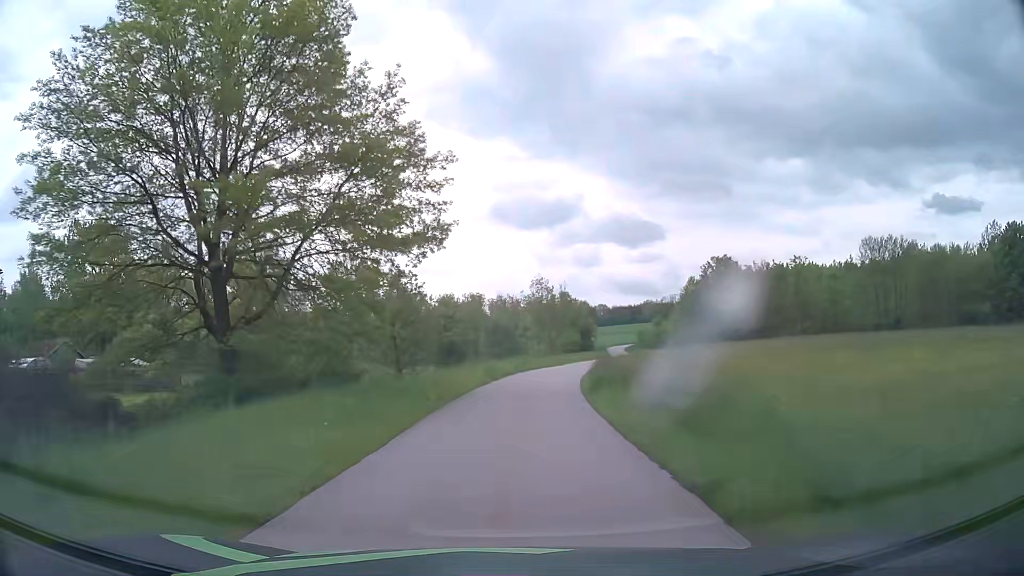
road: unclassified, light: Day
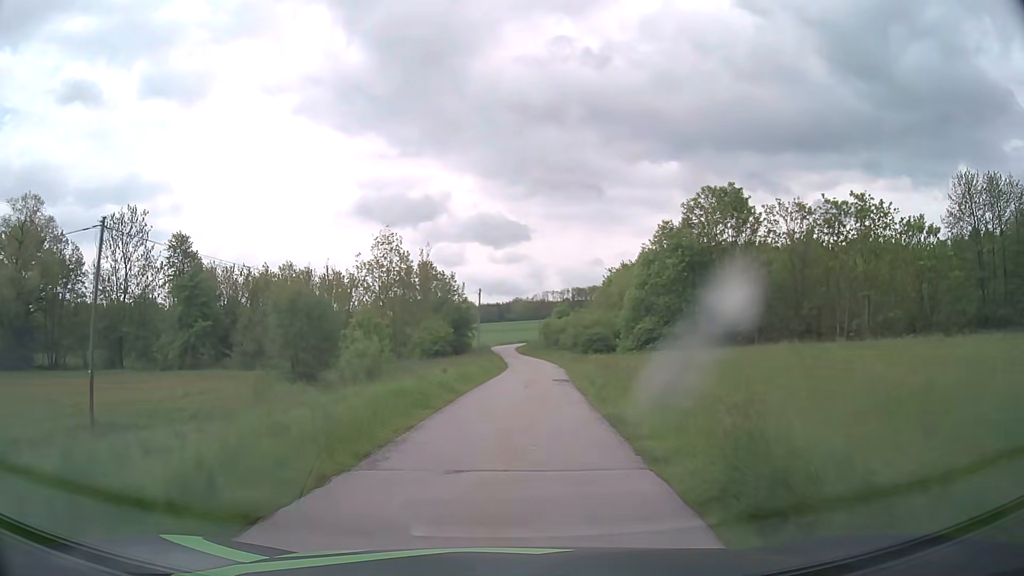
(+3.4, +41.3) m; +11°
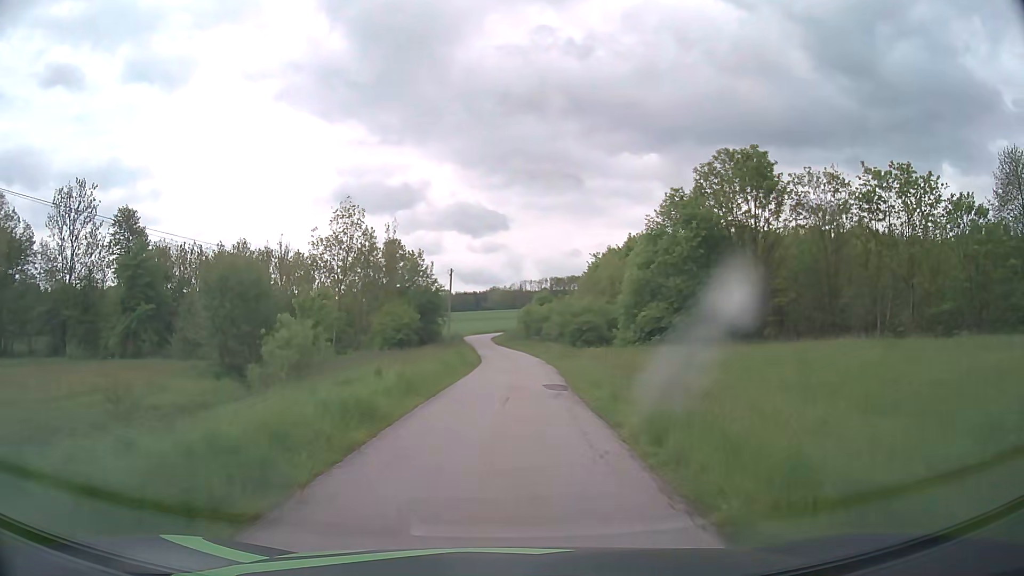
(+0.2, +8.3) m; +2°
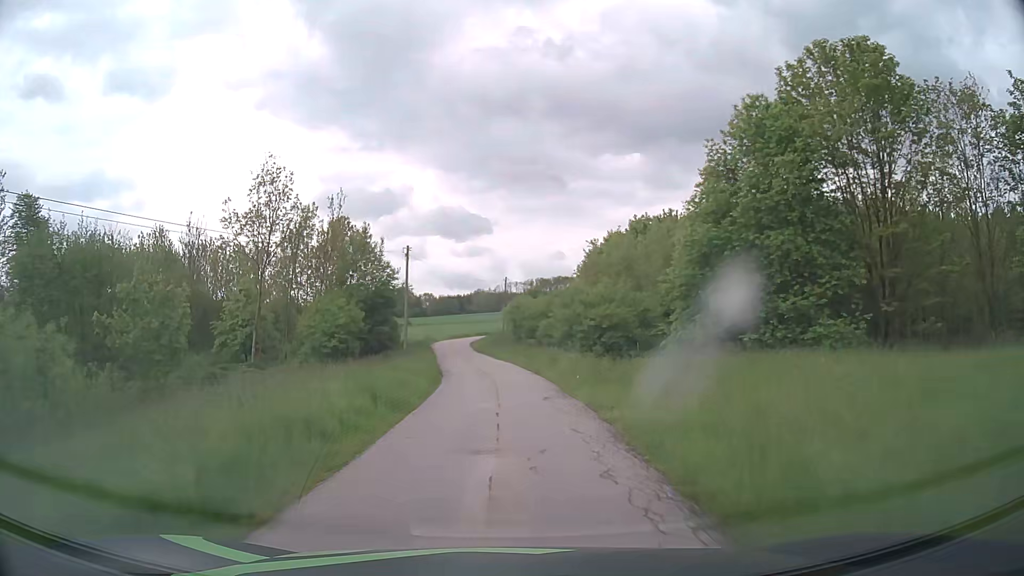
(+0.2, +15.9) m; +1°
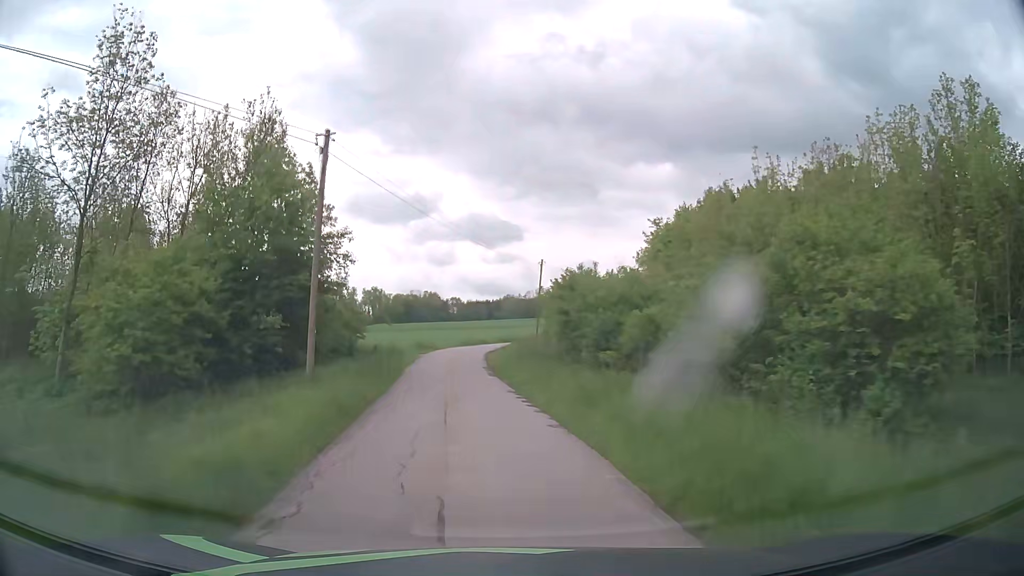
(-0.2, +22.2) m; -2°
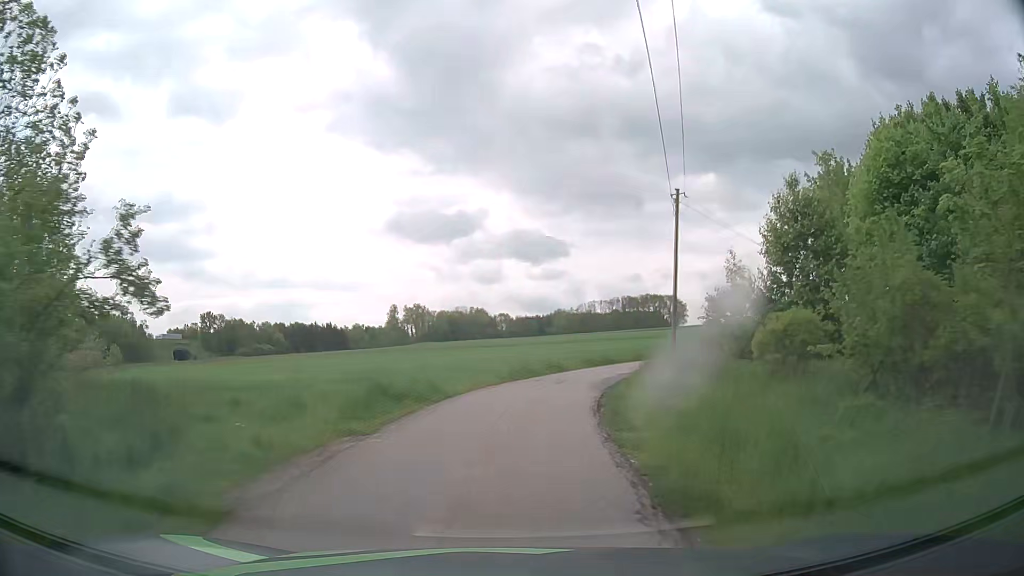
(-1.8, +28.2) m; -4°
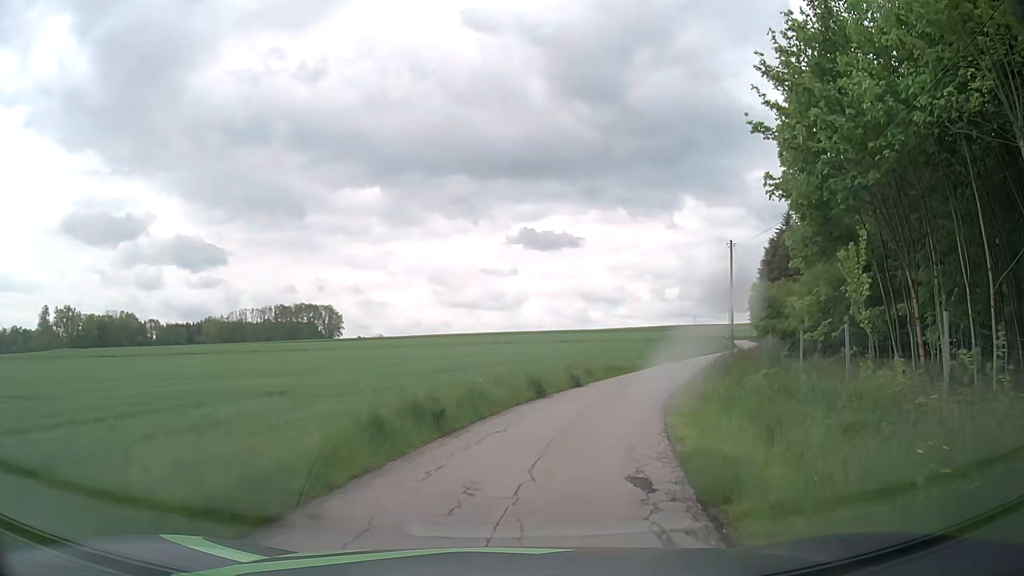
(+6.5, +32.4) m; +29°
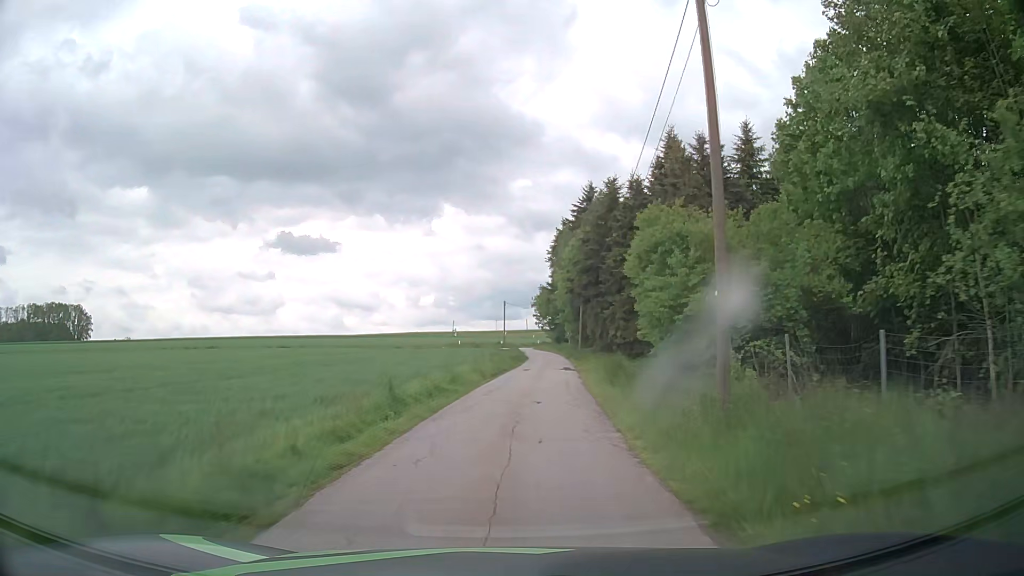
(+6.1, +27.9) m; +20°
(0, +10) (+1, +20) (+2, +30) (+3, +40) (+4, +50) (+4, +60) (+4, +70) (+3, +80) (+3, +90) (+6, +99) m
